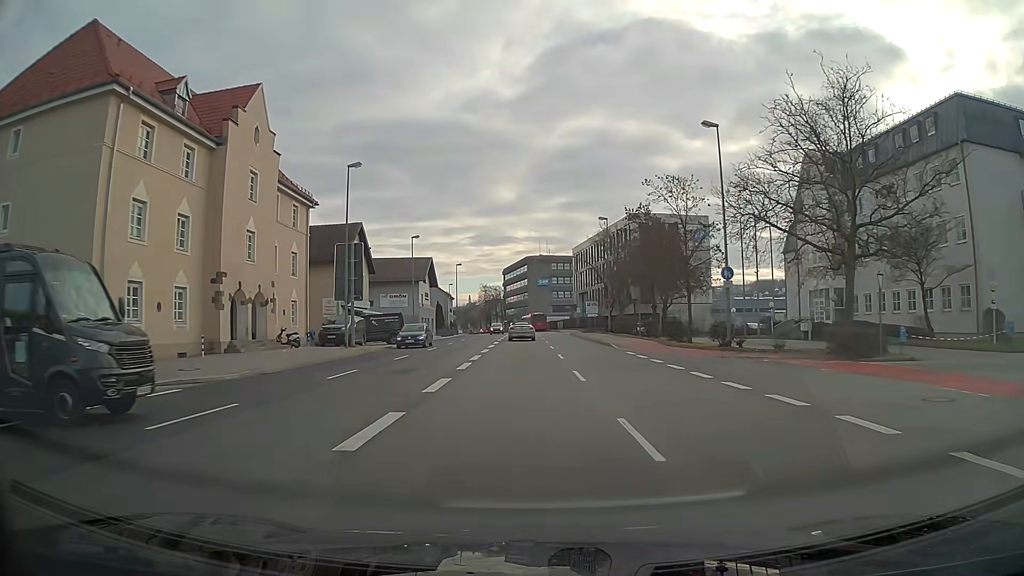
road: primary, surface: asphalt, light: Day
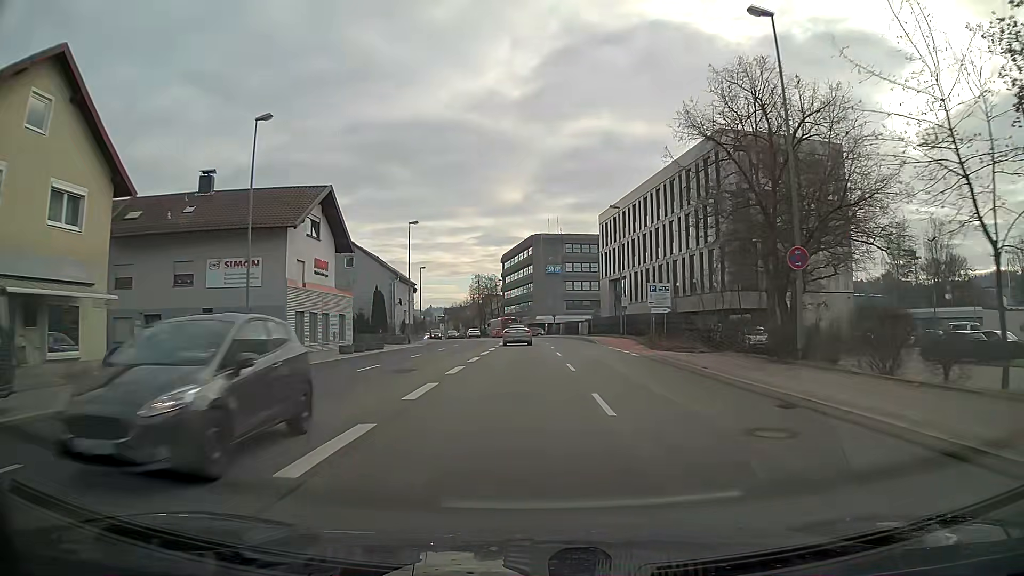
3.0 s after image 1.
(-0.2, +42.1) m; 0°
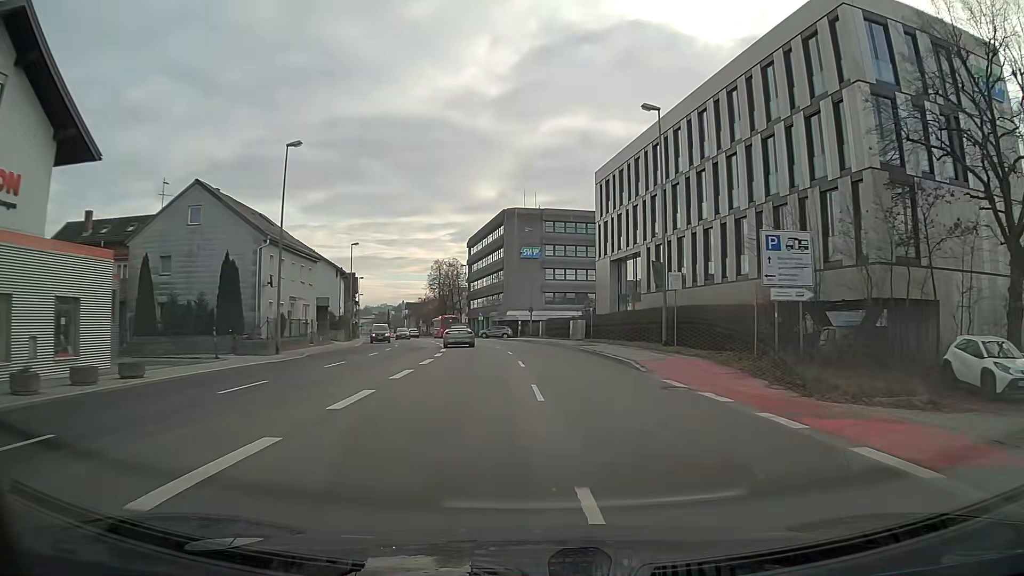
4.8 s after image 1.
(+0.4, +25.2) m; +2°
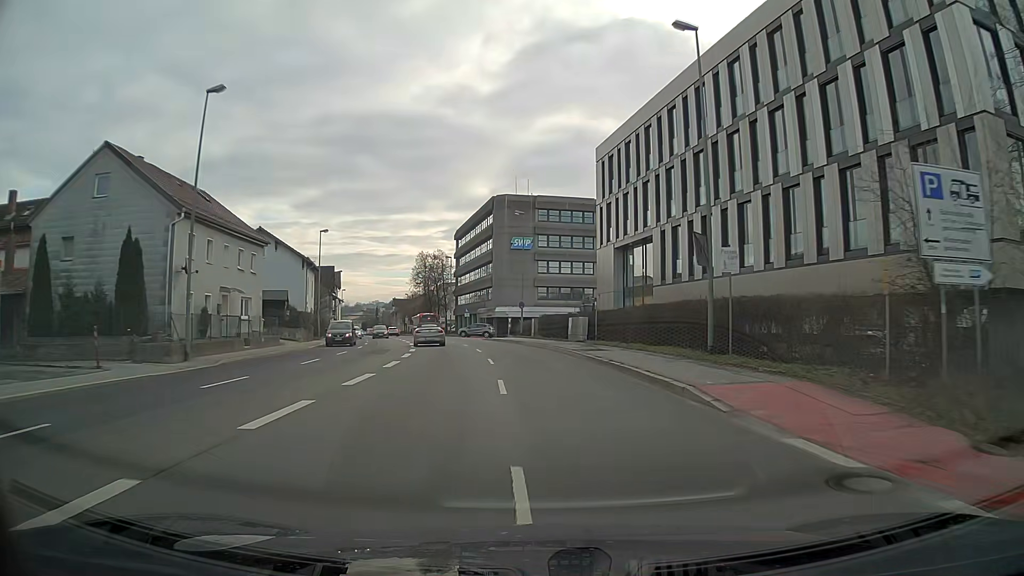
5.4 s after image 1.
(0.0, +8.4) m; +1°
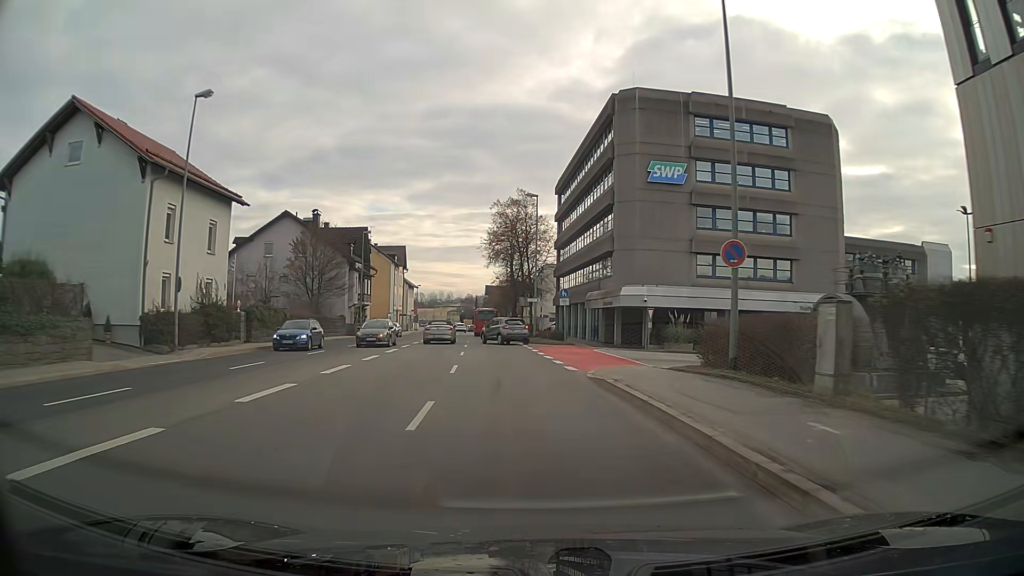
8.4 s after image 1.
(-3.3, +40.0) m; -10°
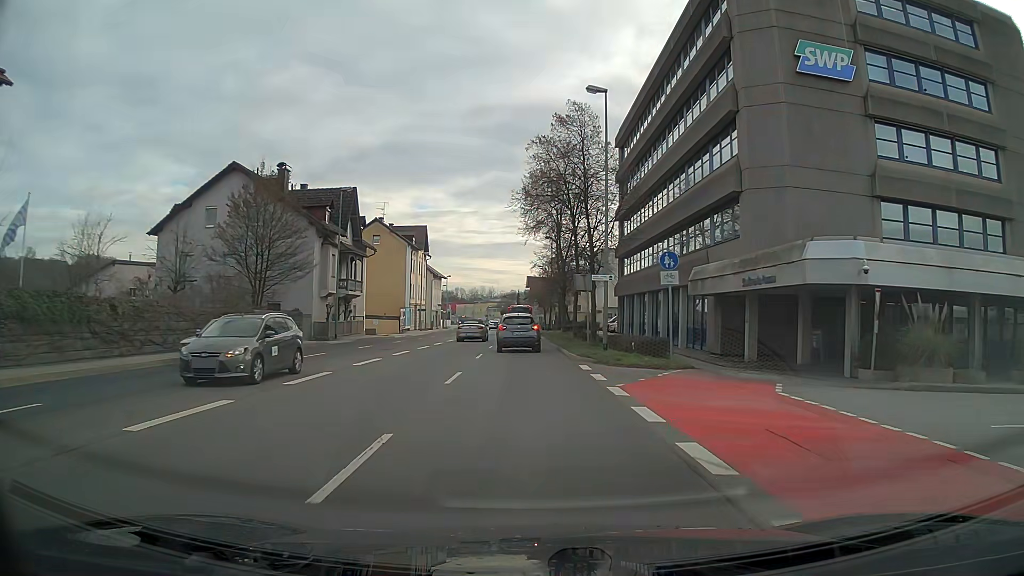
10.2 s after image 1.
(-0.7, +21.5) m; -3°
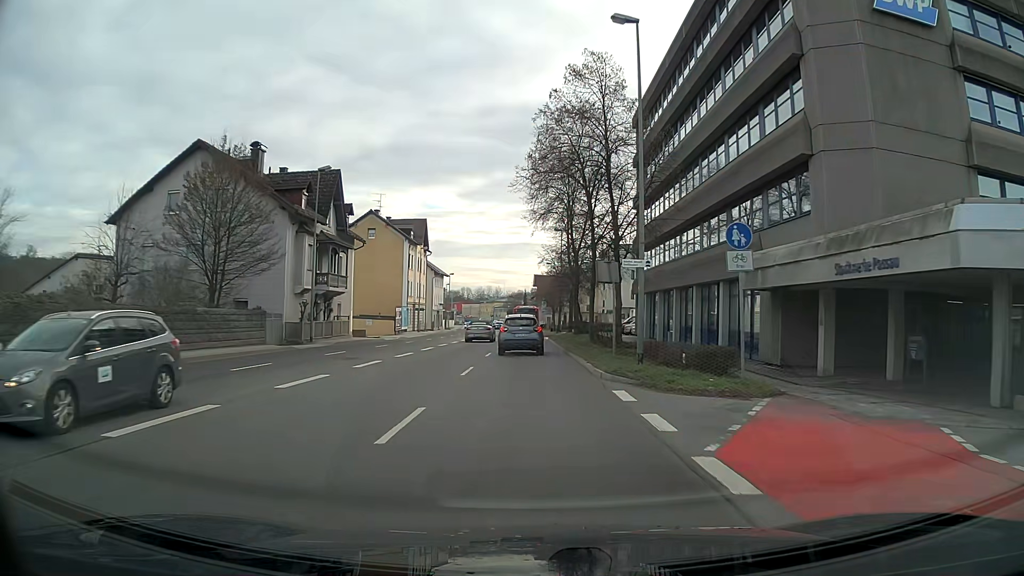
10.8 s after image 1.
(0.0, +6.6) m; -1°
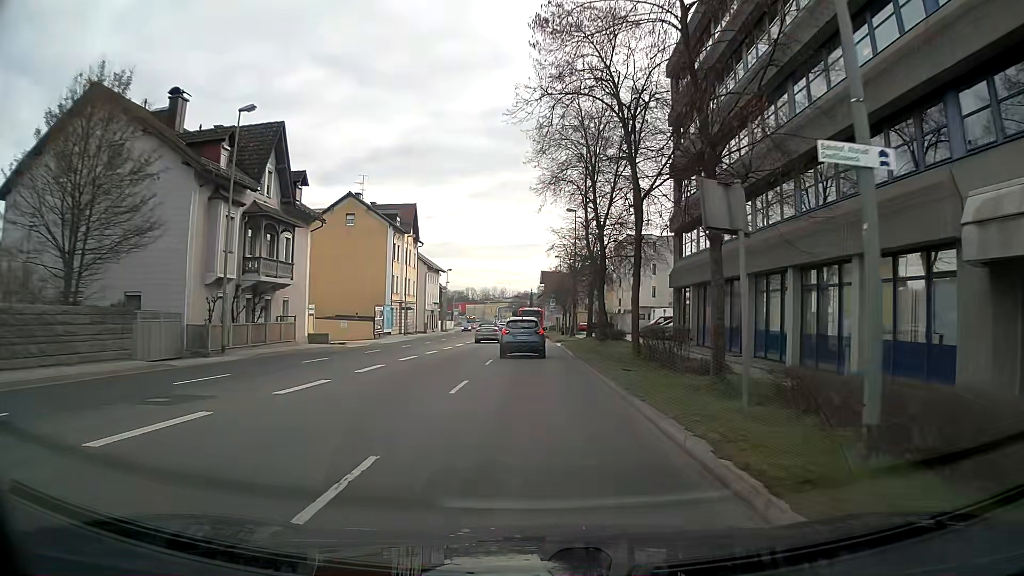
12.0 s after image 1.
(-0.1, +12.4) m; 0°
